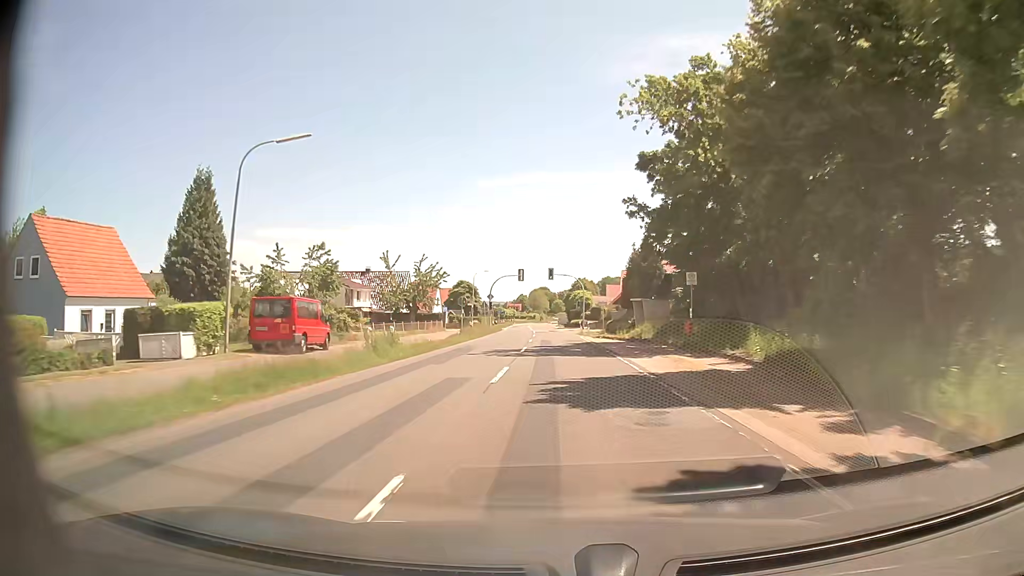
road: secondary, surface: asphalt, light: Day
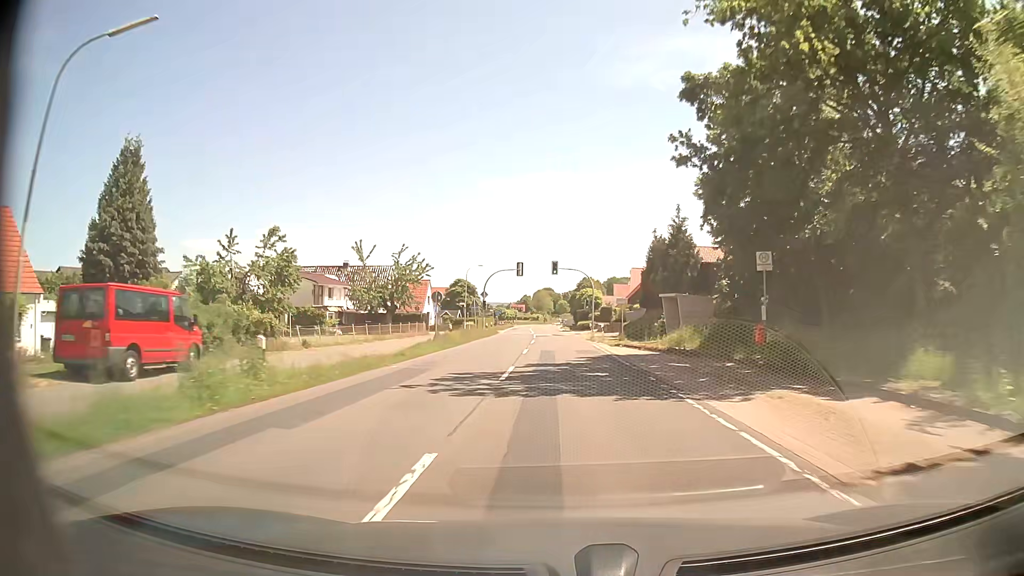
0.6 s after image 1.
(0.0, +11.1) m; 0°
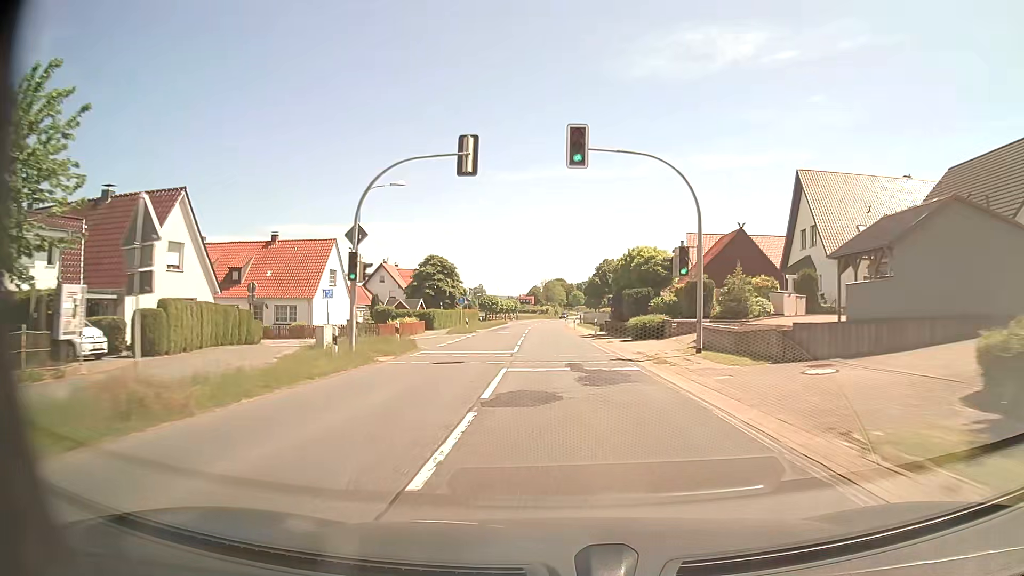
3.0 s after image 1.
(-0.9, +45.7) m; -1°
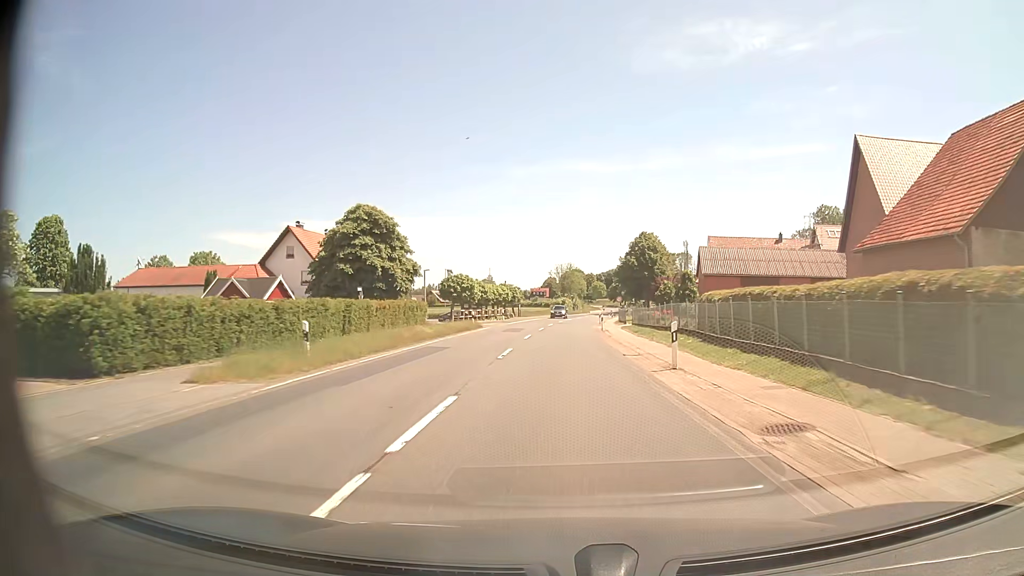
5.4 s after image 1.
(-0.8, +47.0) m; -2°
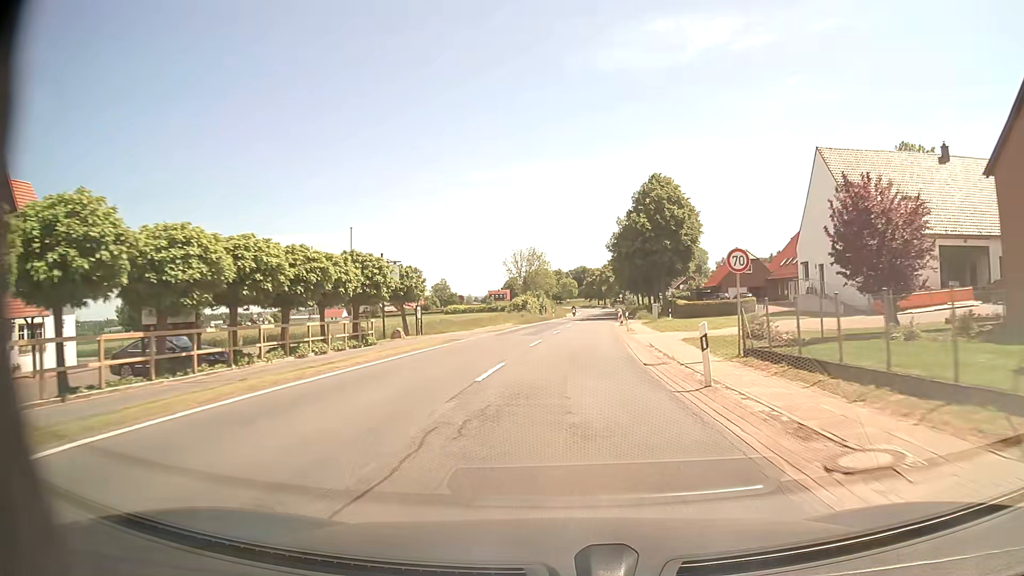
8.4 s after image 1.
(+1.1, +53.2) m; +3°
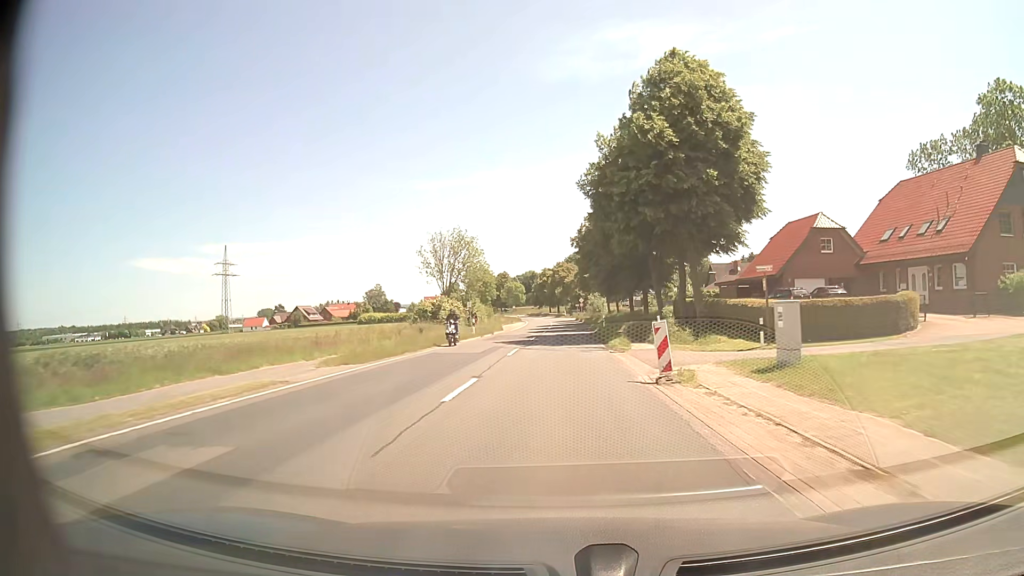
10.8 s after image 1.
(+1.4, +37.9) m; +4°
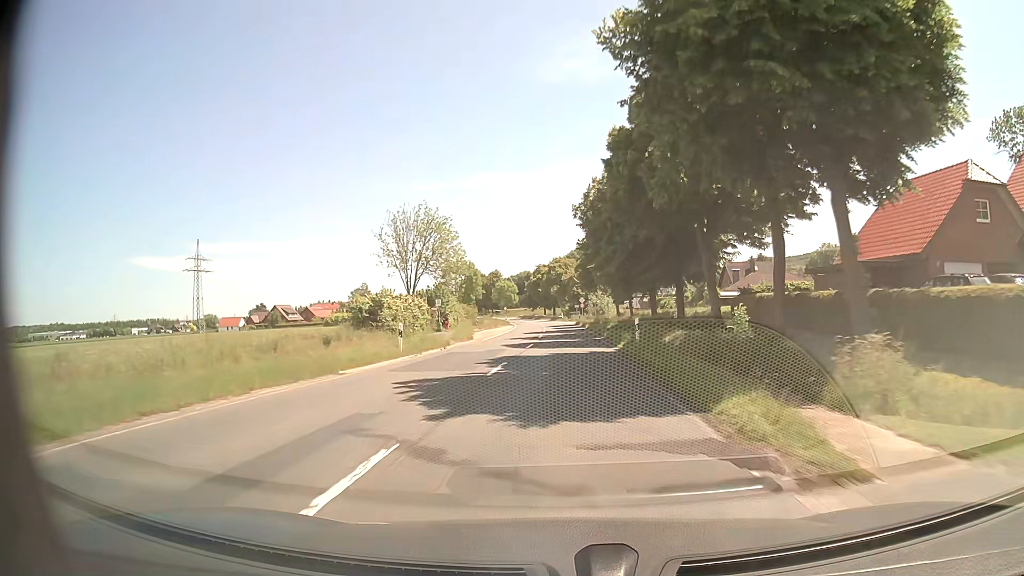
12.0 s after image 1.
(0.0, +19.5) m; 0°
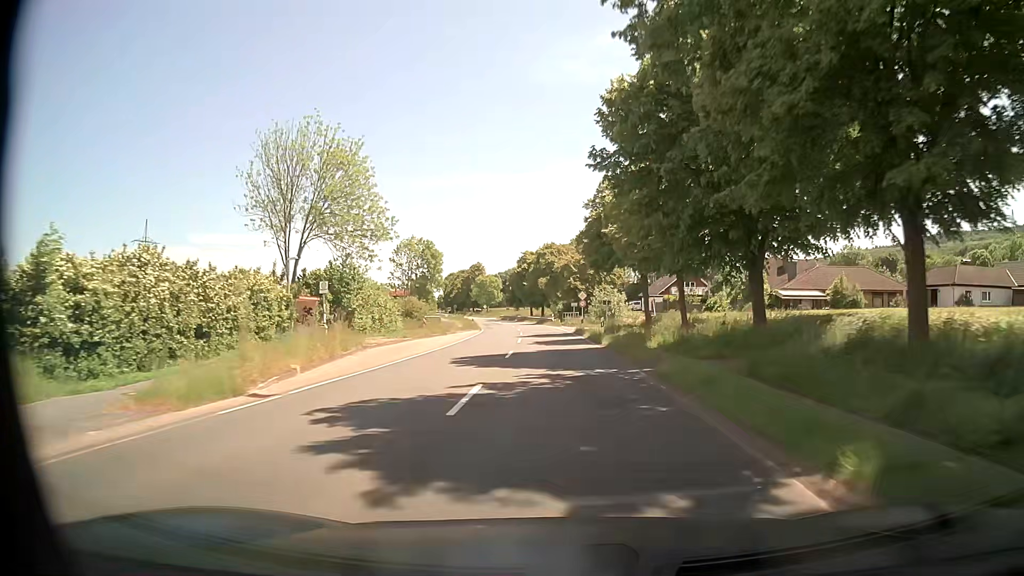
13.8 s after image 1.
(+0.2, +30.4) m; 0°
(0, +10) (0, +20) (0, +30) (0, +40) (-1, +50) (-1, +60) (-2, +70) (-3, +80) (-4, +90) (-6, +100) m
